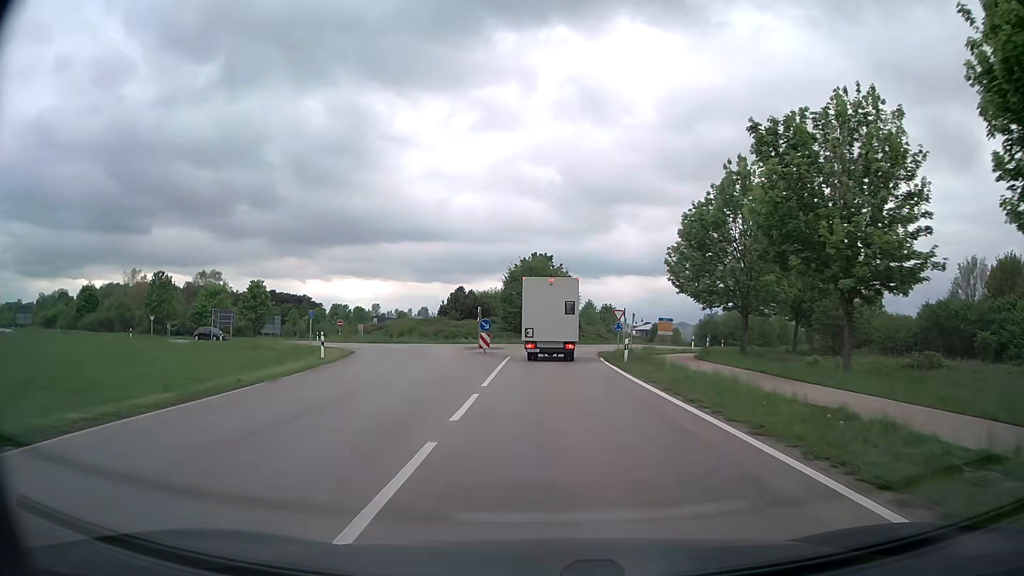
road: secondary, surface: asphalt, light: Day
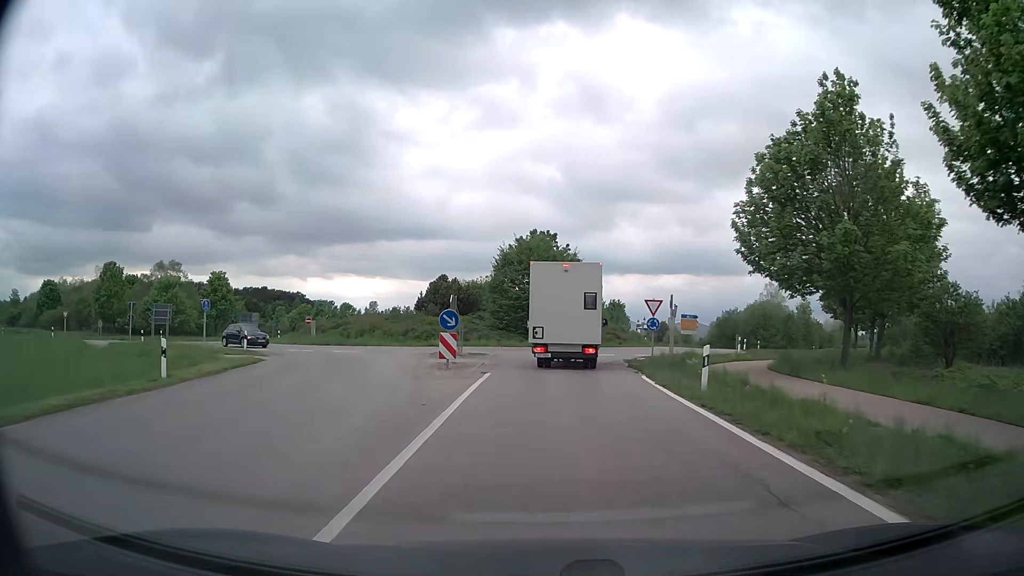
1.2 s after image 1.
(0.0, +12.8) m; 0°
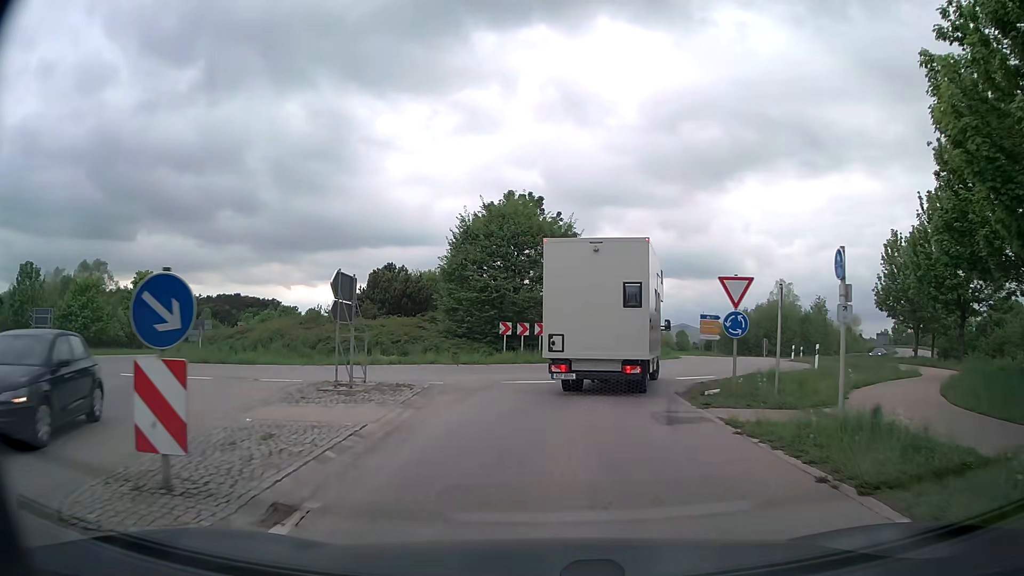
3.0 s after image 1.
(+0.1, +14.6) m; +1°
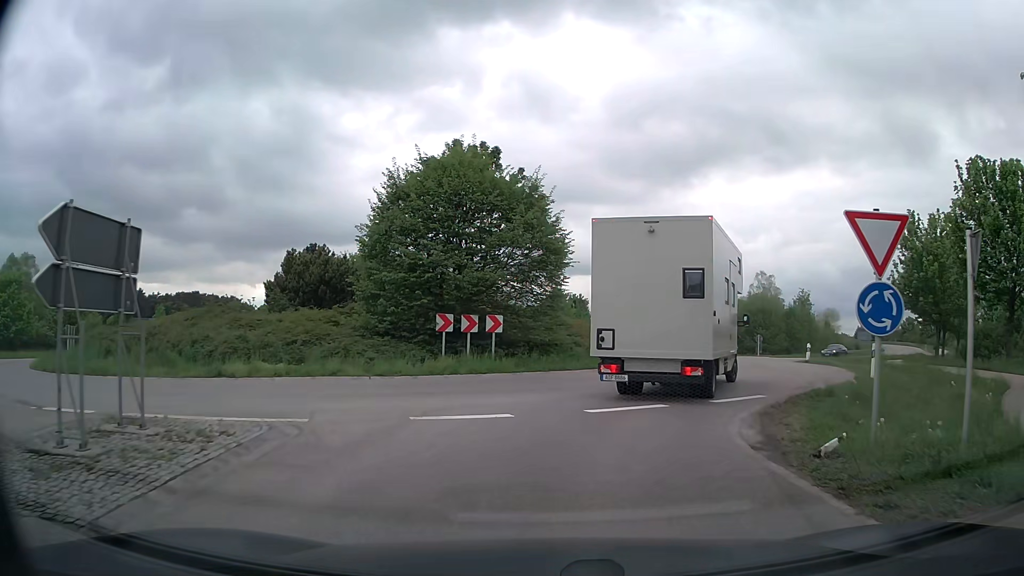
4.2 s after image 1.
(+0.1, +8.2) m; +3°
(+1, +10) (+4, +19) (+7, +29) (+11, +38) (+16, +47) (+22, +55) (+29, +62) (+36, +70) (+42, +77) (+49, +85) m
